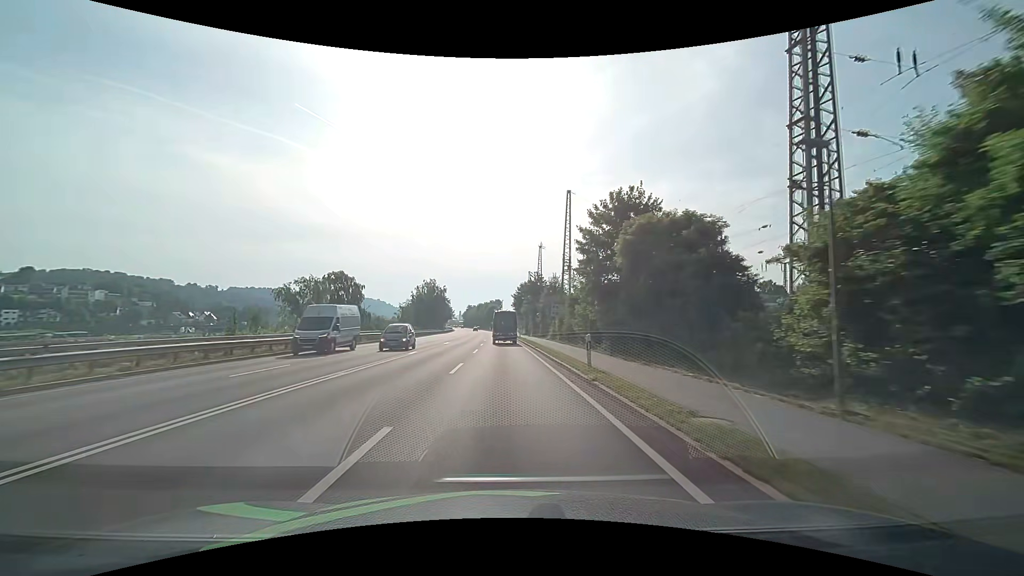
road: primary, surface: asphalt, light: Day
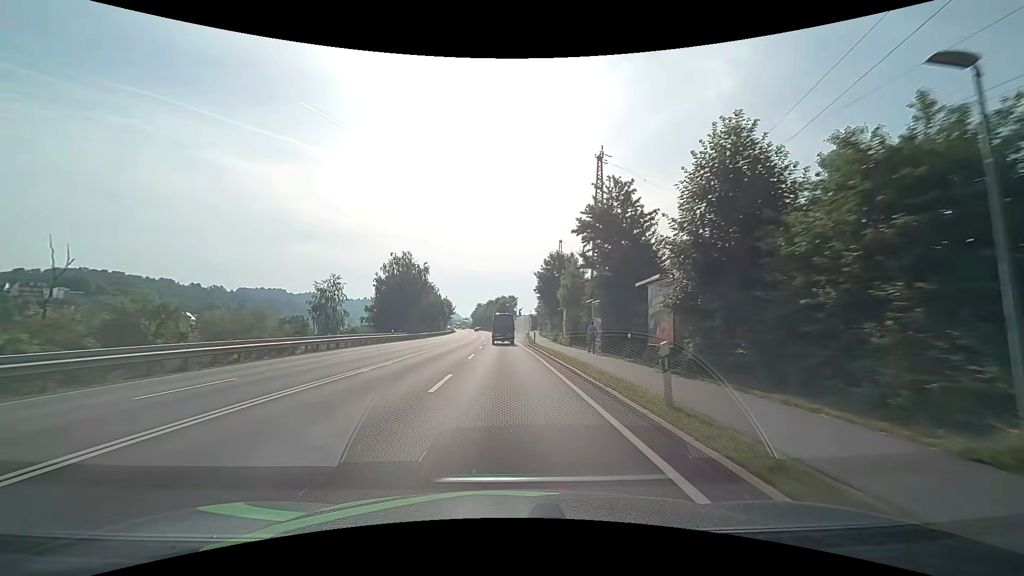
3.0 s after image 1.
(-0.5, +52.3) m; -1°
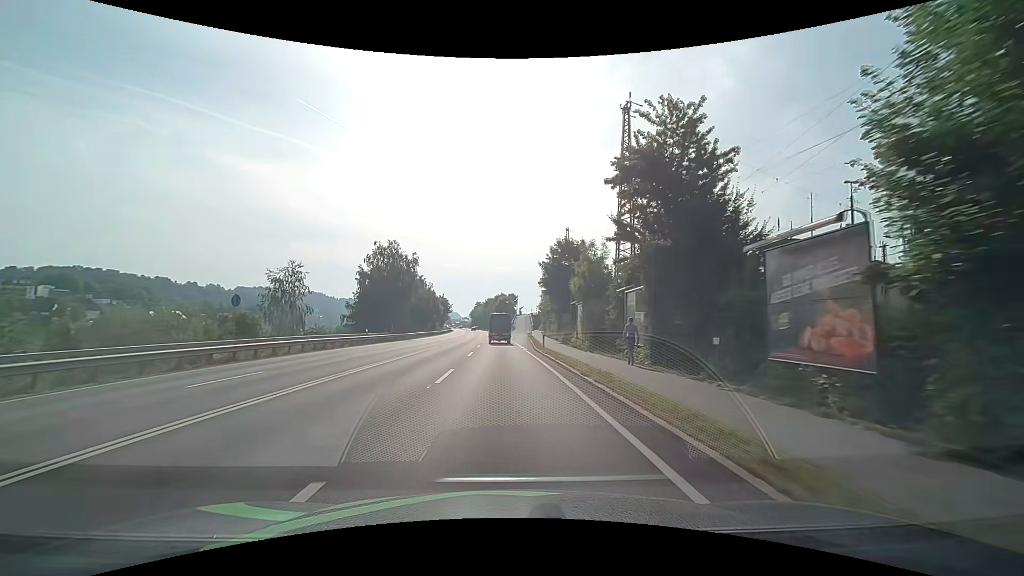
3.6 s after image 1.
(0.0, +10.3) m; 0°
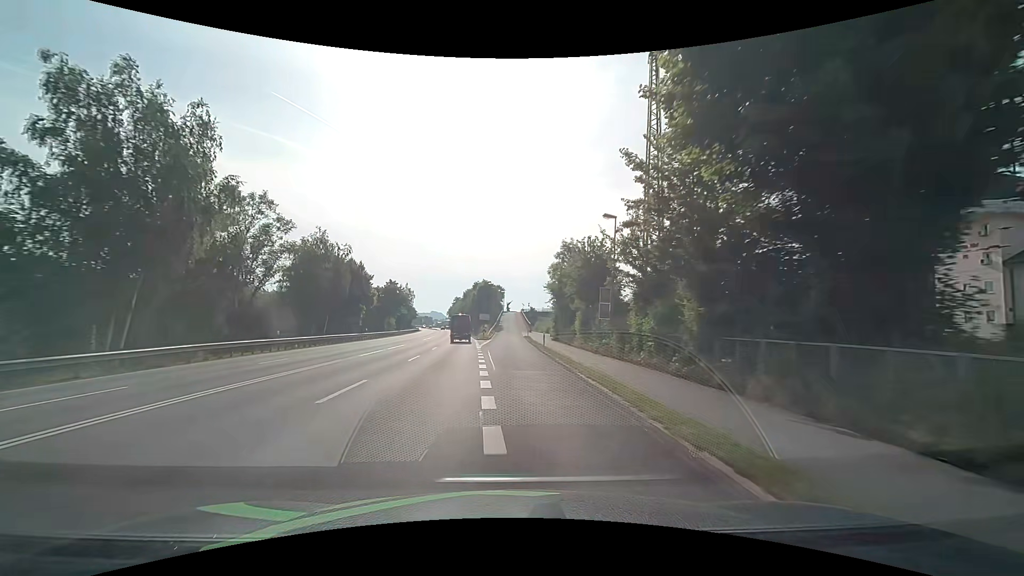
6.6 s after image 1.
(+0.8, +51.4) m; +2°
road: unclassified
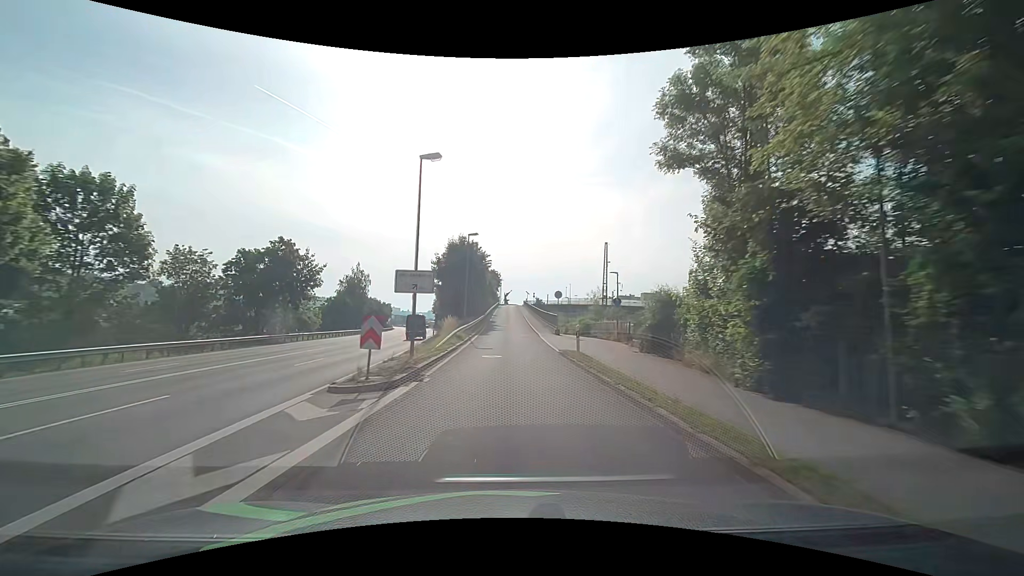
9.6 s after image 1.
(+0.3, +50.4) m; 0°
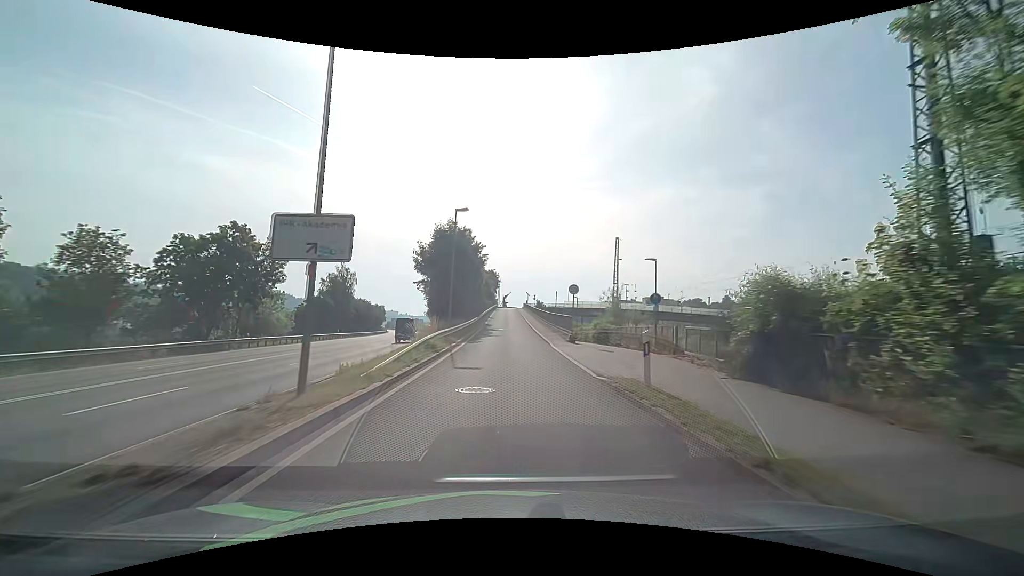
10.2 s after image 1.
(0.0, +9.5) m; 0°
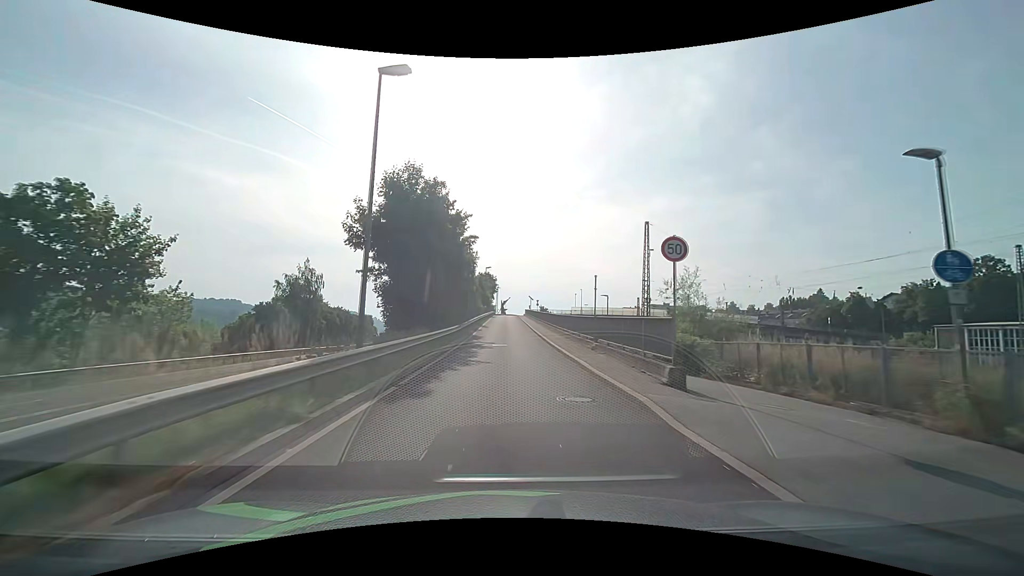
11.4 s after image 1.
(0.0, +17.5) m; 0°
